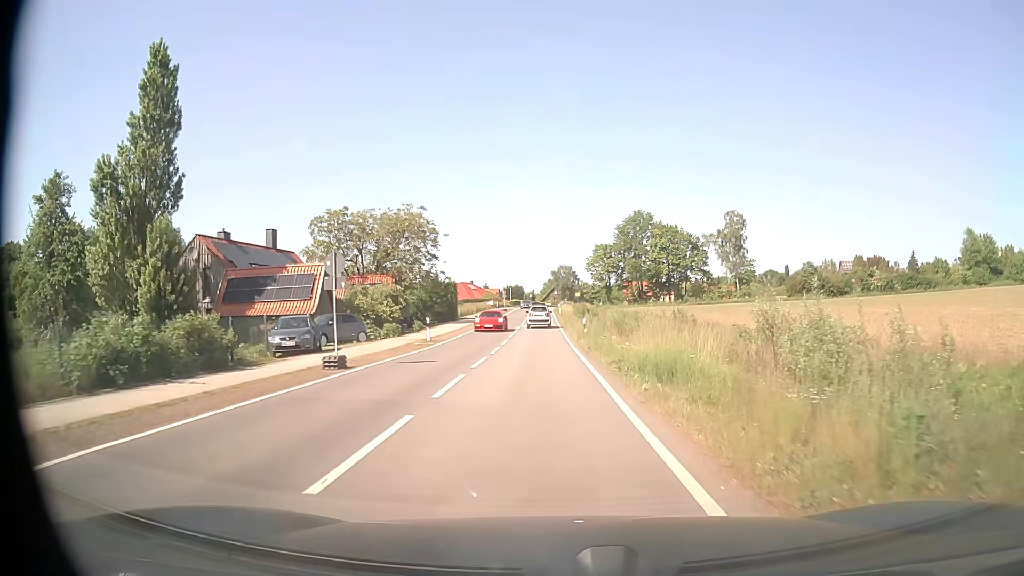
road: tertiary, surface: asphalt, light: Day
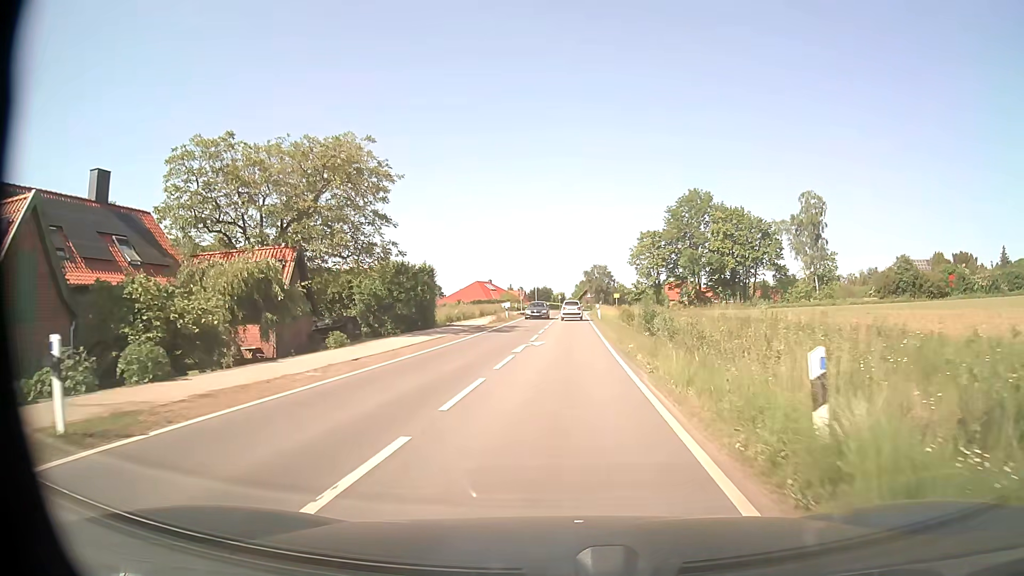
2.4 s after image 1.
(-0.4, +26.1) m; -2°
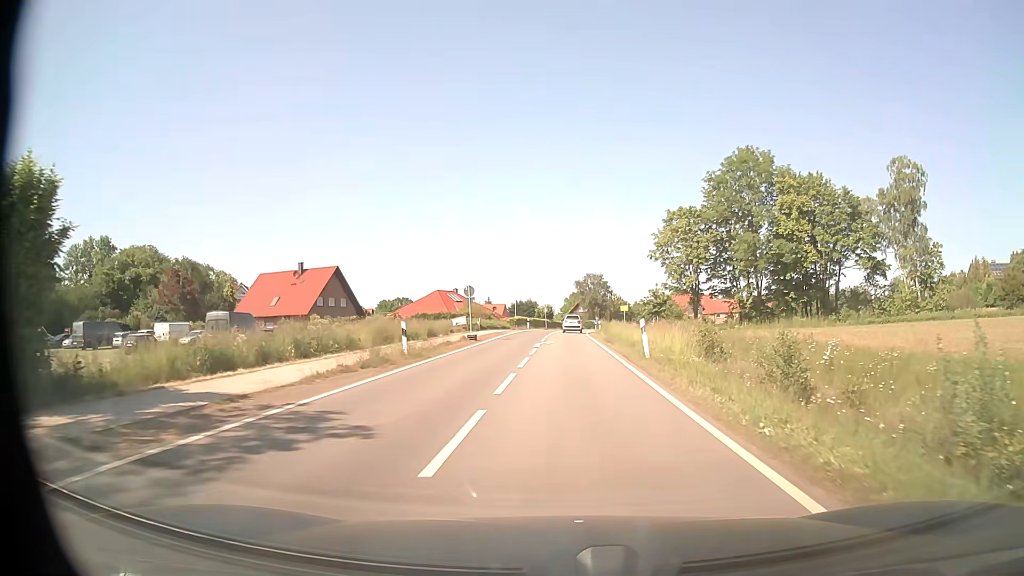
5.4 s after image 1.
(+0.1, +33.6) m; +1°
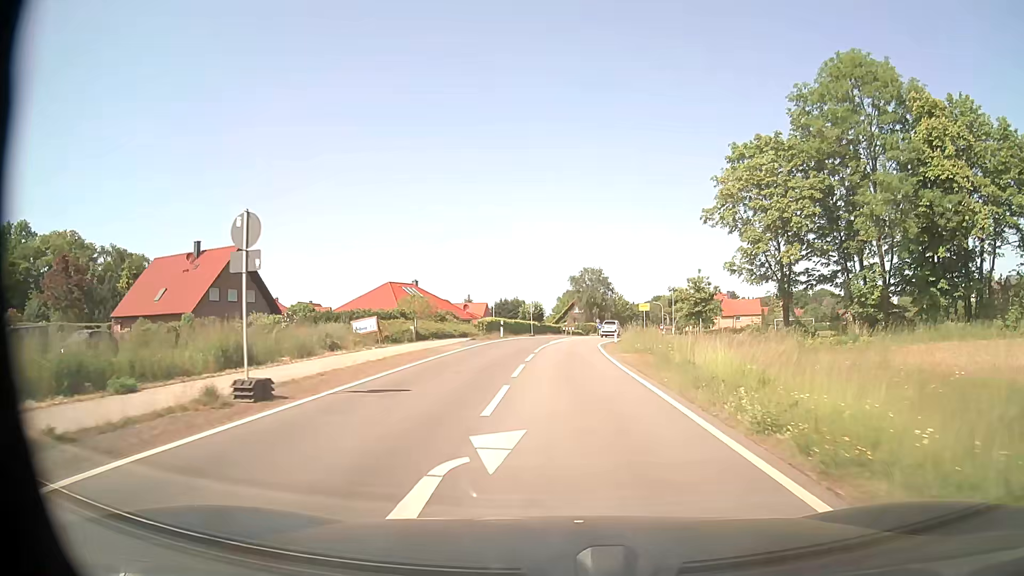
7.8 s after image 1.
(0.0, +26.6) m; +1°
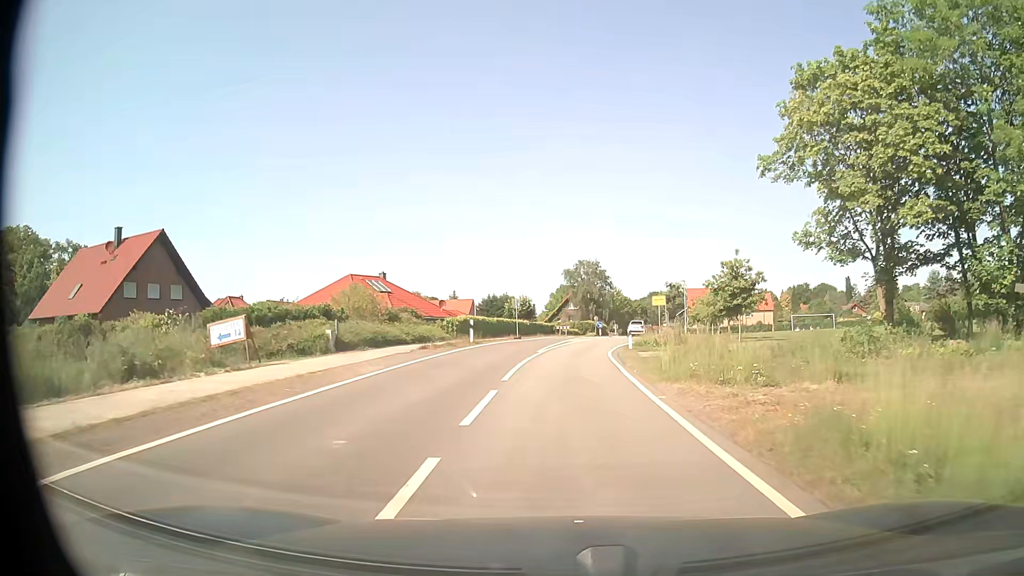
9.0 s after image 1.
(+0.1, +12.7) m; +1°
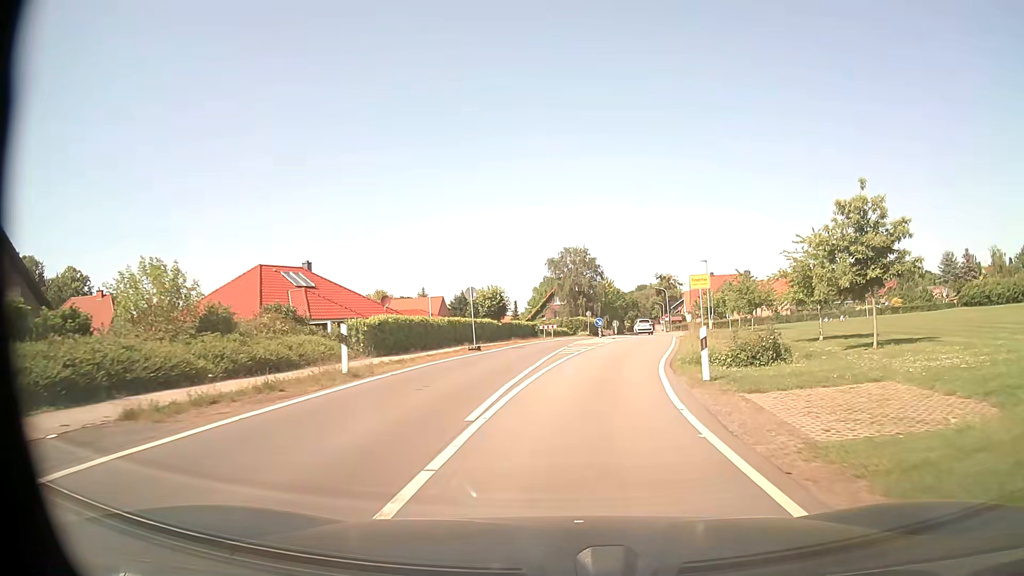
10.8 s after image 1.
(+0.1, +18.4) m; +1°
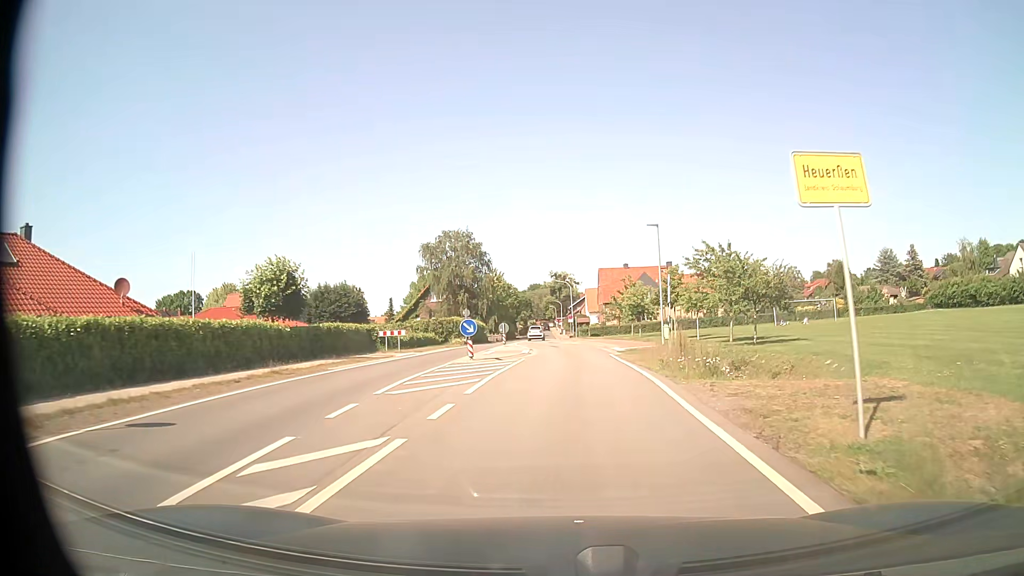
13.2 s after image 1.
(+1.9, +23.5) m; +9°
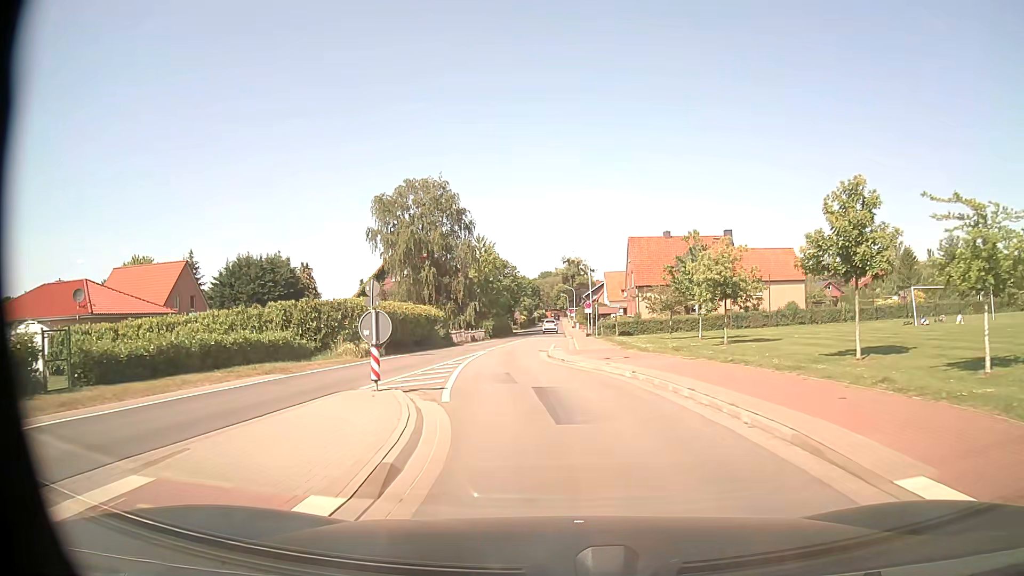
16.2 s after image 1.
(+0.1, +29.9) m; -1°
(0, +10) (-1, +20) (-2, +30) (-2, +40) (-1, +50) (-1, +60) (-1, +70) (-1, +80) (-1, +90) (-1, +100) m
